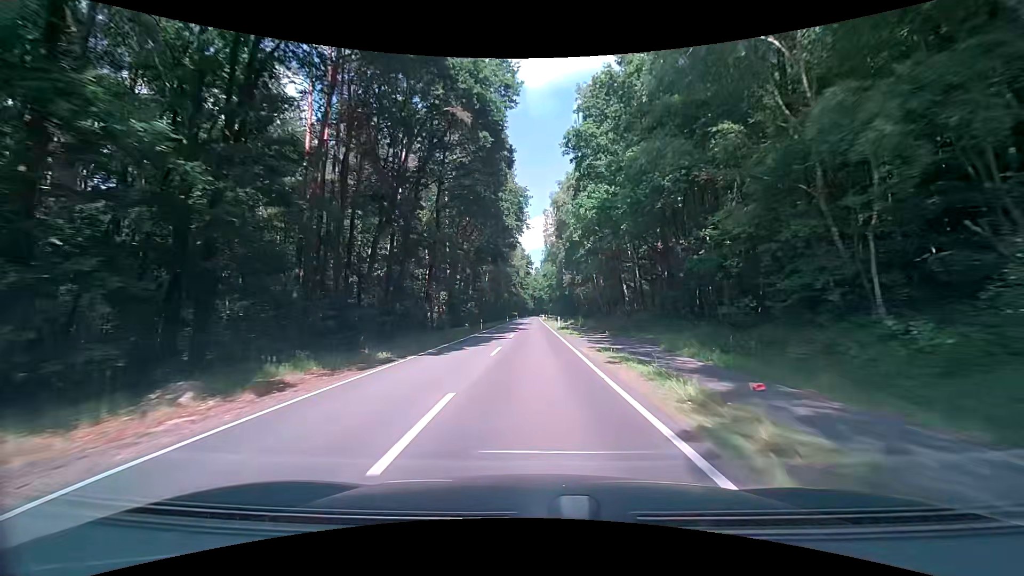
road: secondary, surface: asphalt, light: Day
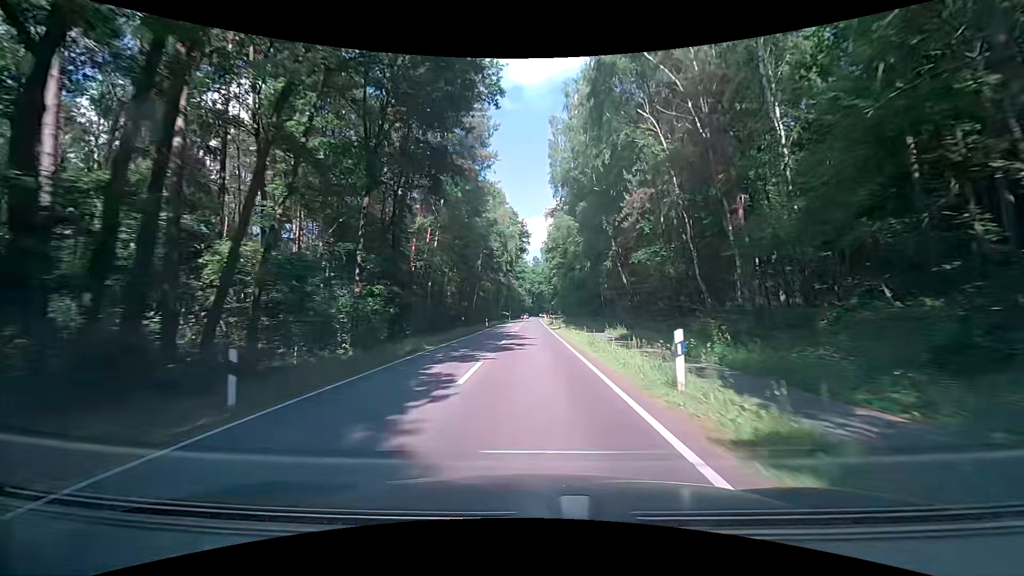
(0.0, +42.2) m; 0°
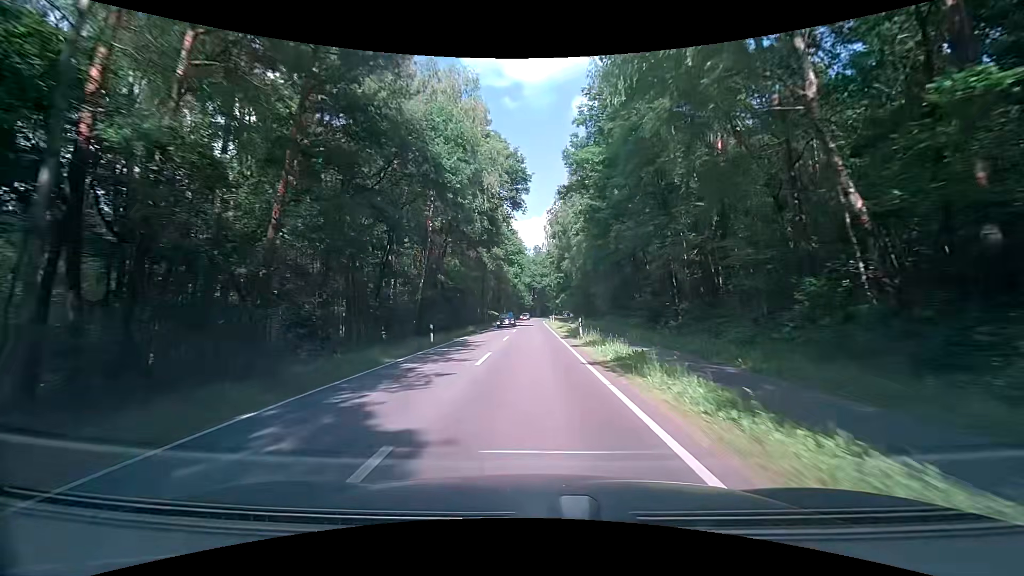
(-0.1, +32.3) m; 0°
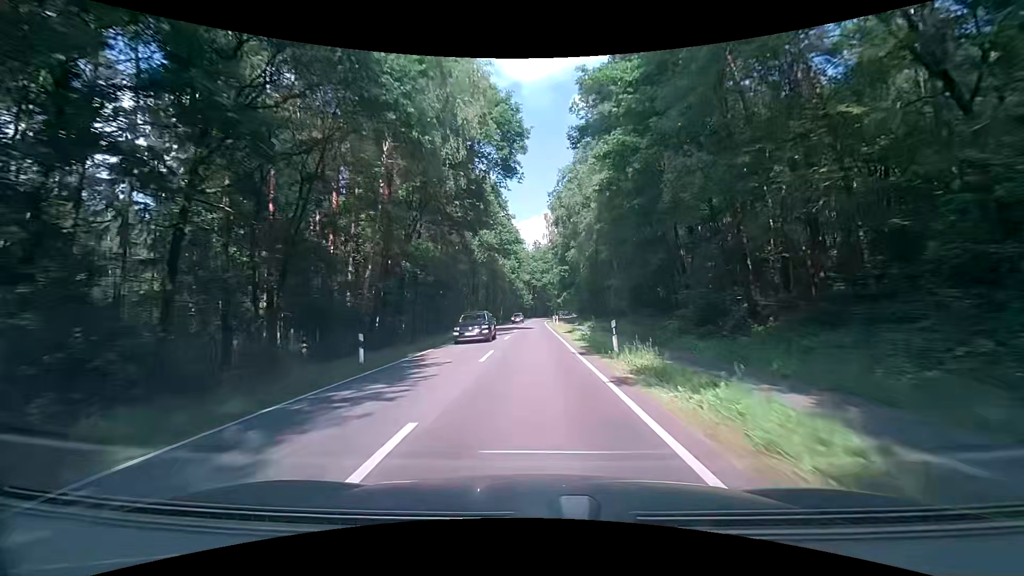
(0.0, +10.9) m; -1°
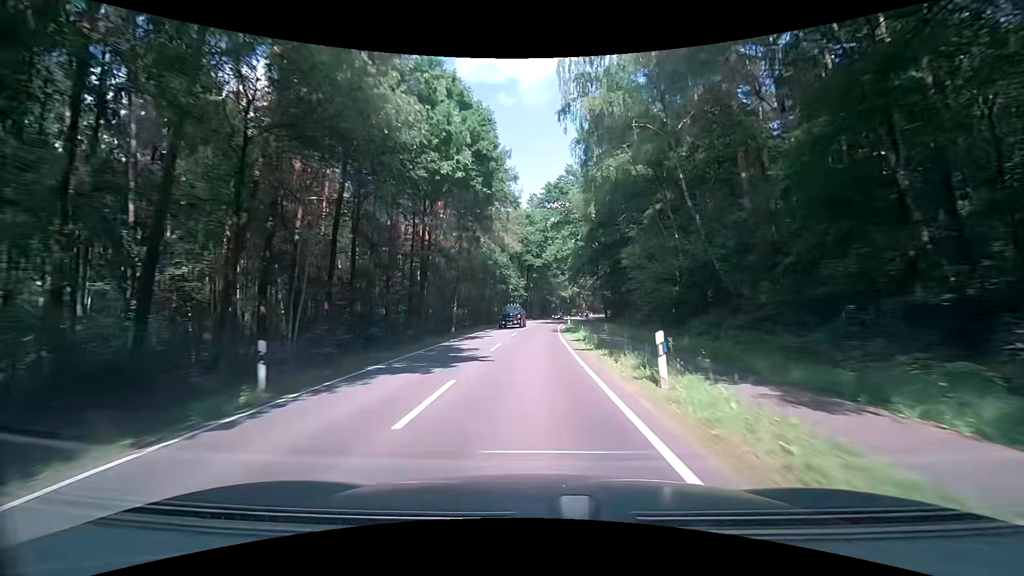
(+0.4, +55.9) m; 0°
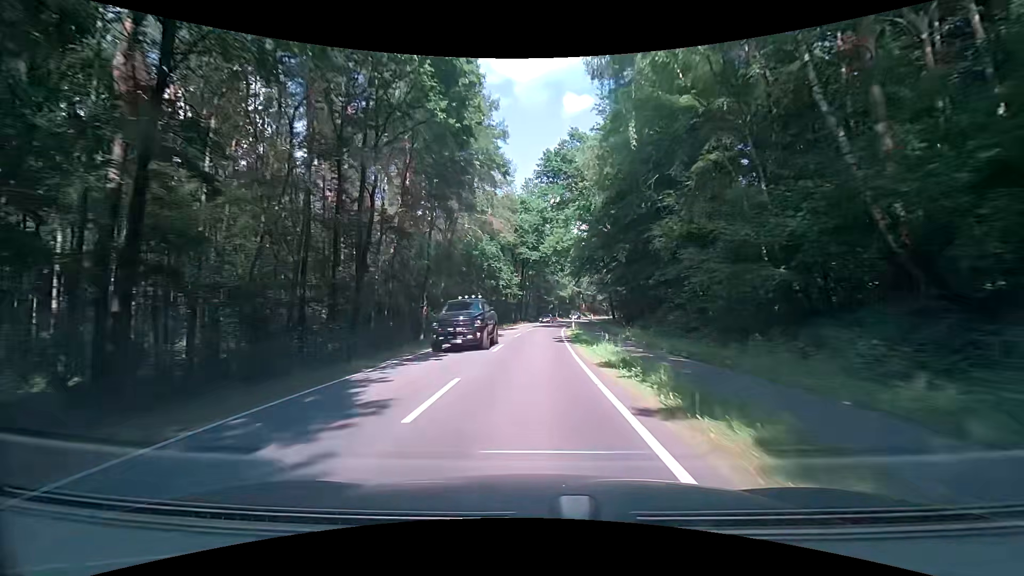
(+0.2, +11.4) m; +1°
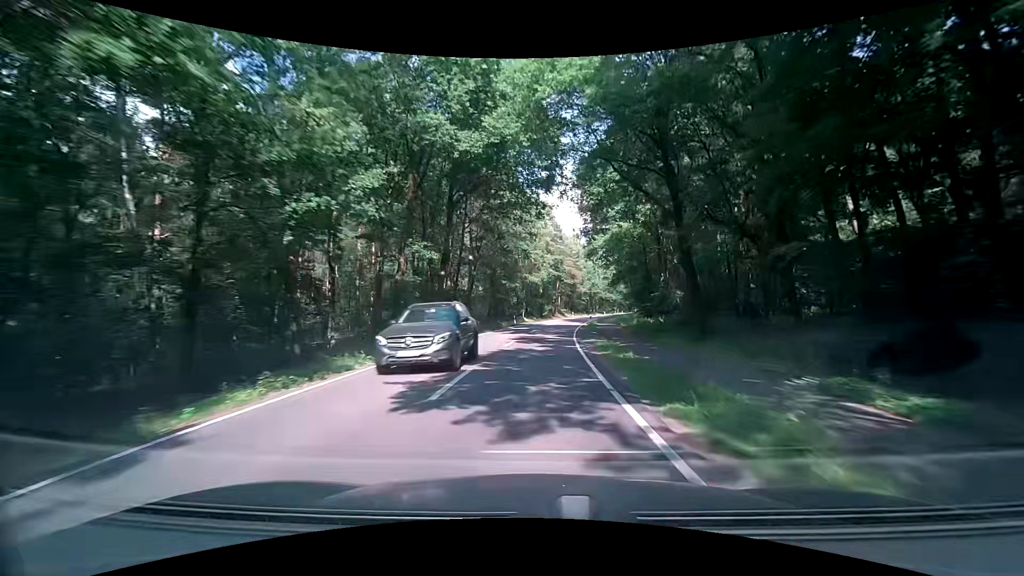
(+1.1, +46.1) m; +4°
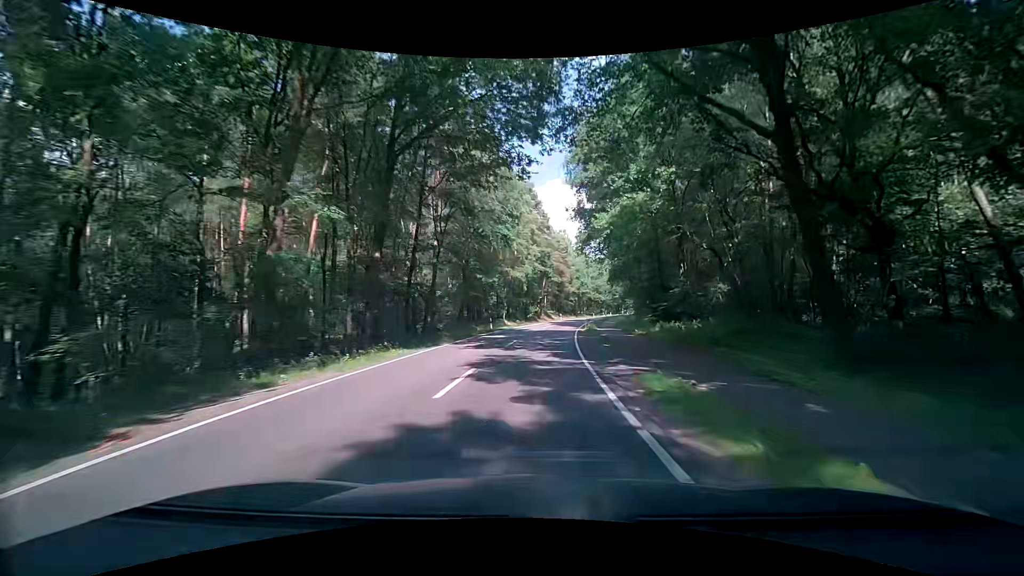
(+0.2, +11.7) m; +3°
(0, +10) (0, +20) (+1, +30) (+1, +40) (+2, +50) (+4, +60) (+5, +70) (+7, +80) (+9, +89) (+11, +99) m
